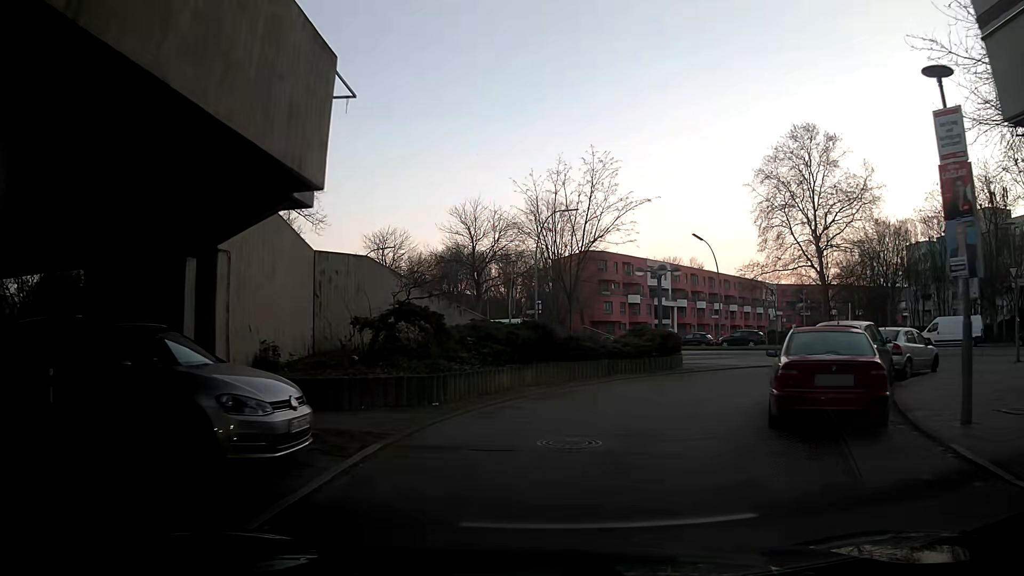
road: residential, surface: asphalt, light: Day
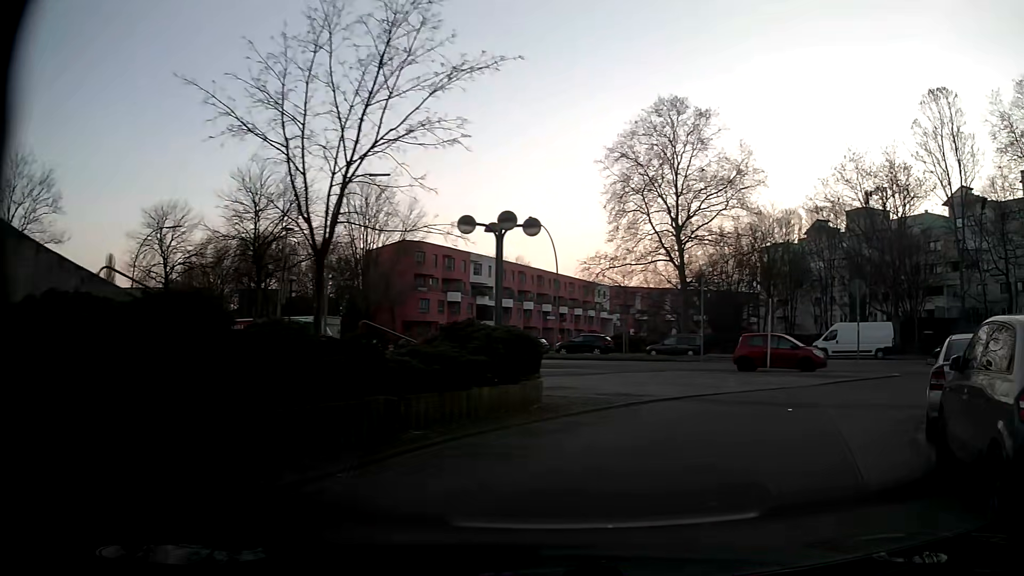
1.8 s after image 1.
(+0.8, +11.0) m; +13°
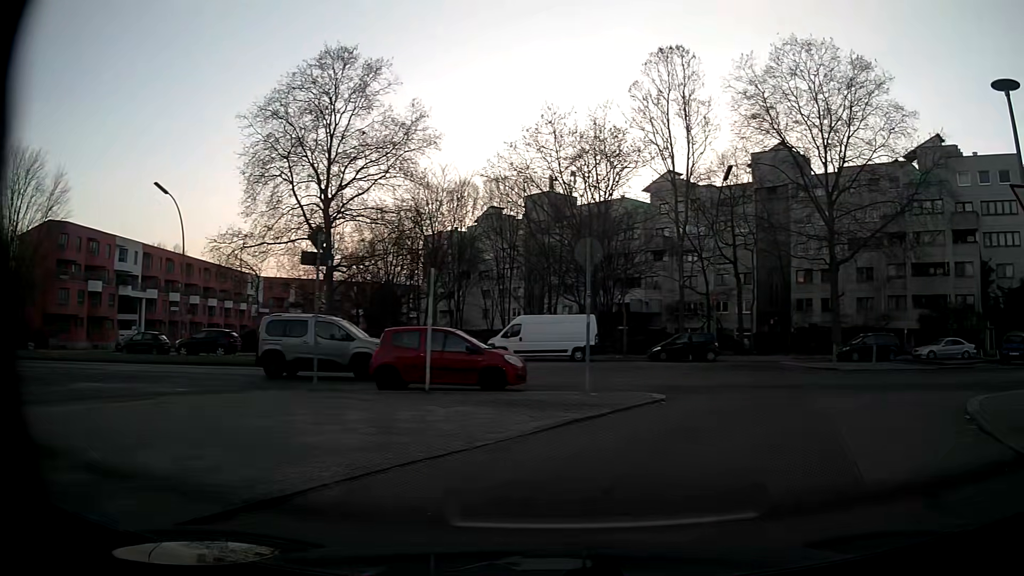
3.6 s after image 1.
(+2.6, +9.6) m; +30°
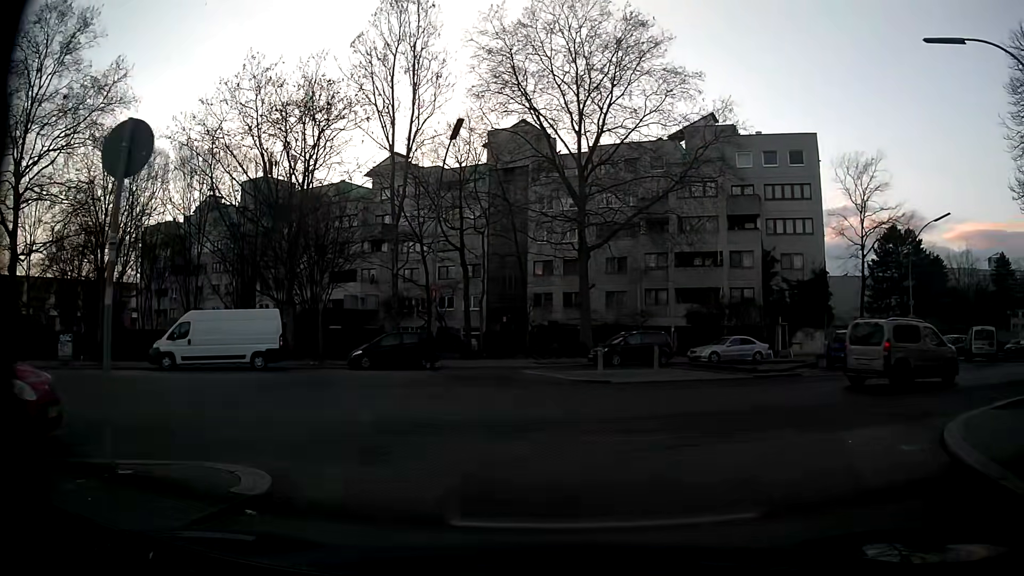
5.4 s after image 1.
(+1.8, +8.0) m; +24°
